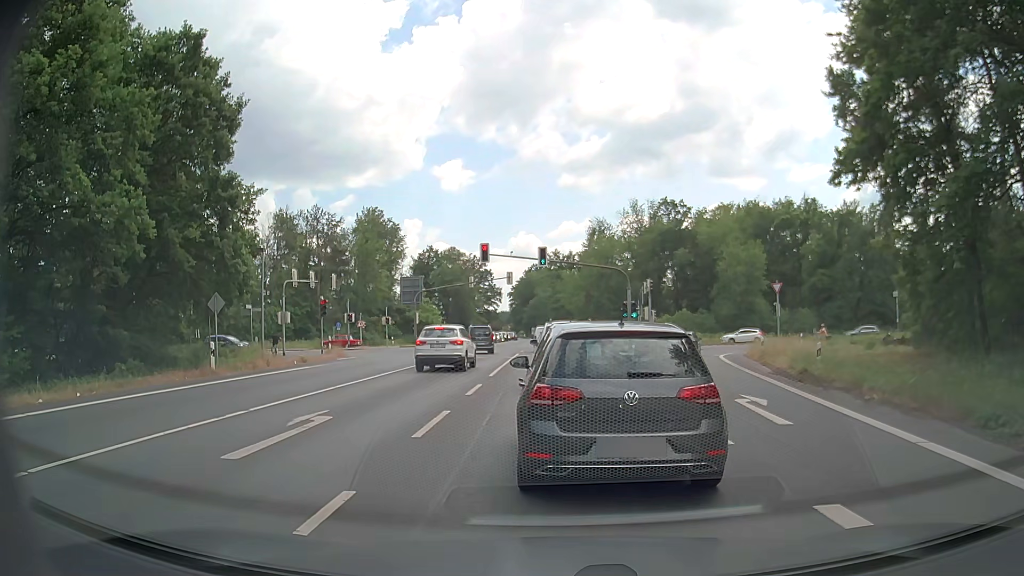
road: primary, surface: asphalt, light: Day
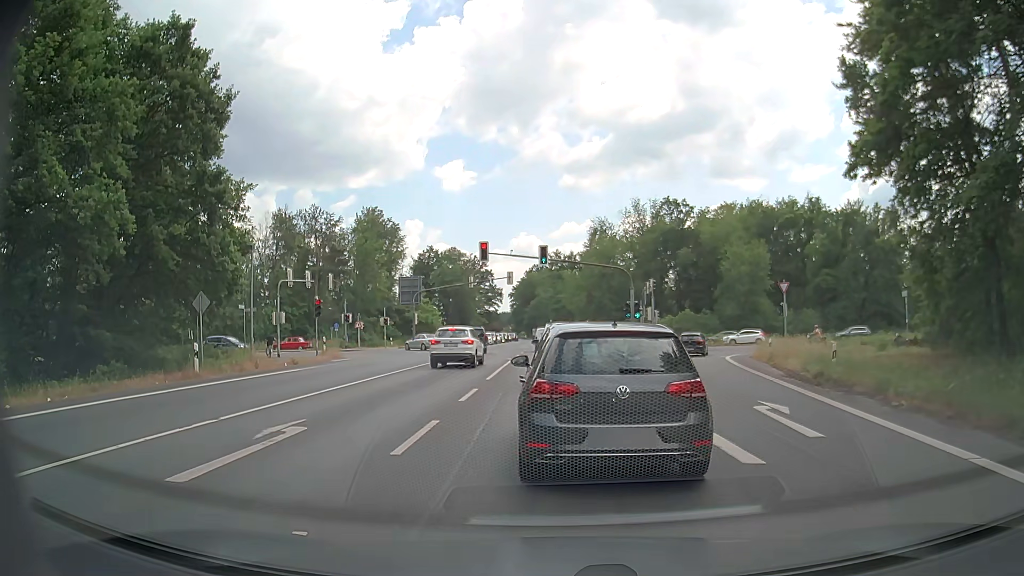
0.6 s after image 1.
(0.0, +1.3) m; +2°
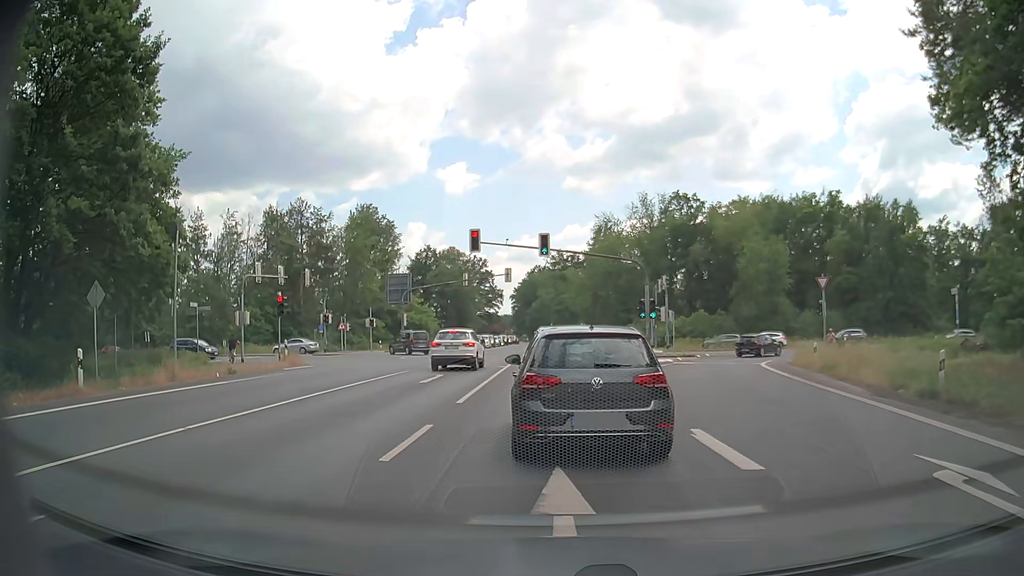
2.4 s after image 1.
(-0.1, +6.7) m; -1°
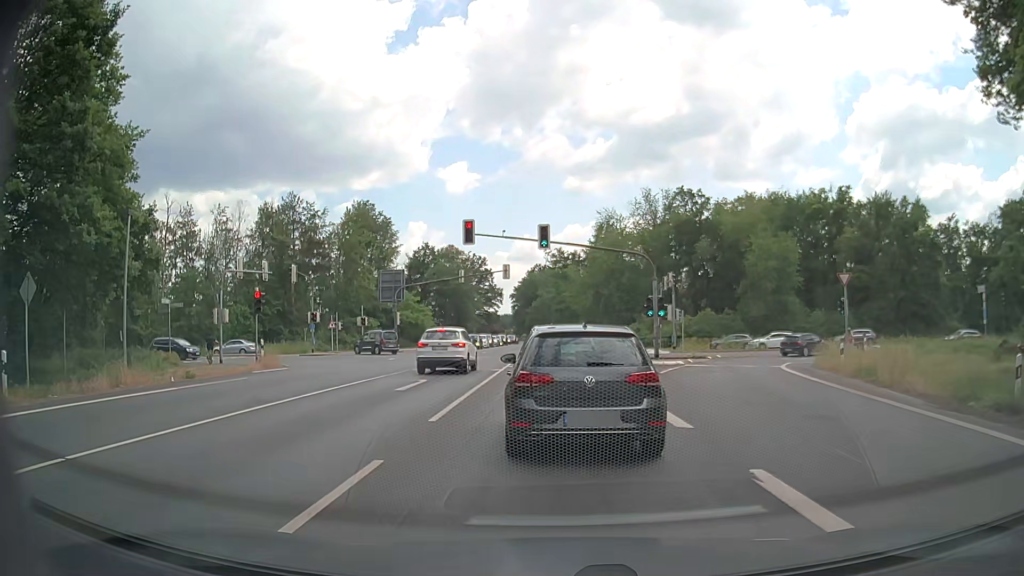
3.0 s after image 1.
(0.0, +3.1) m; 0°
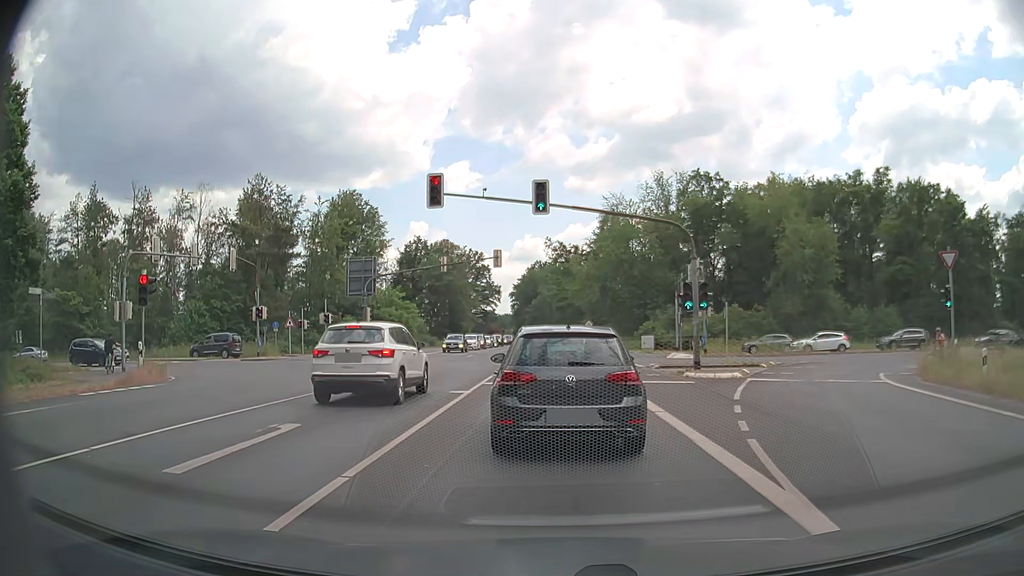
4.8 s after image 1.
(+0.1, +10.5) m; +1°
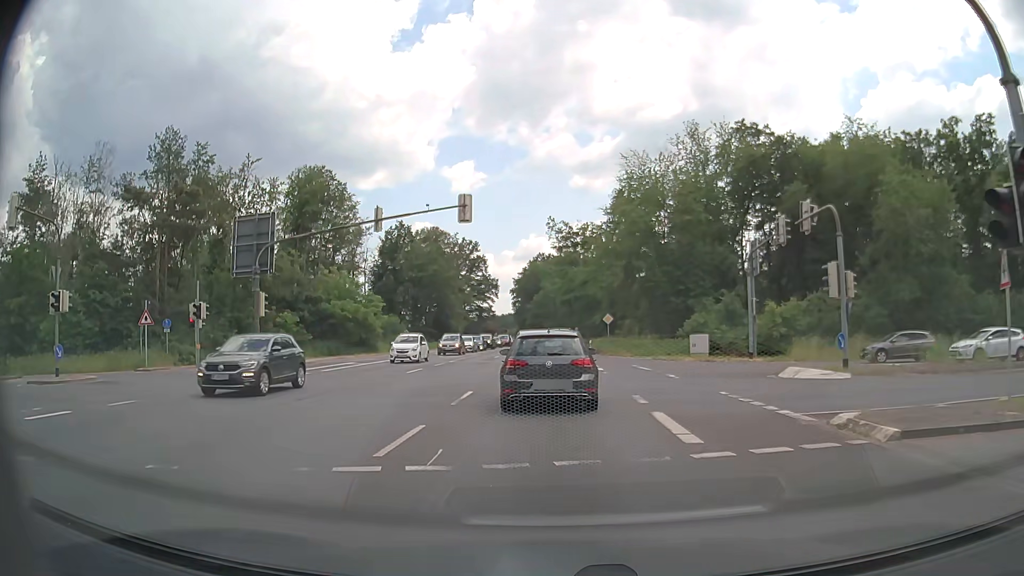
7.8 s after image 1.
(-0.3, +20.5) m; -2°
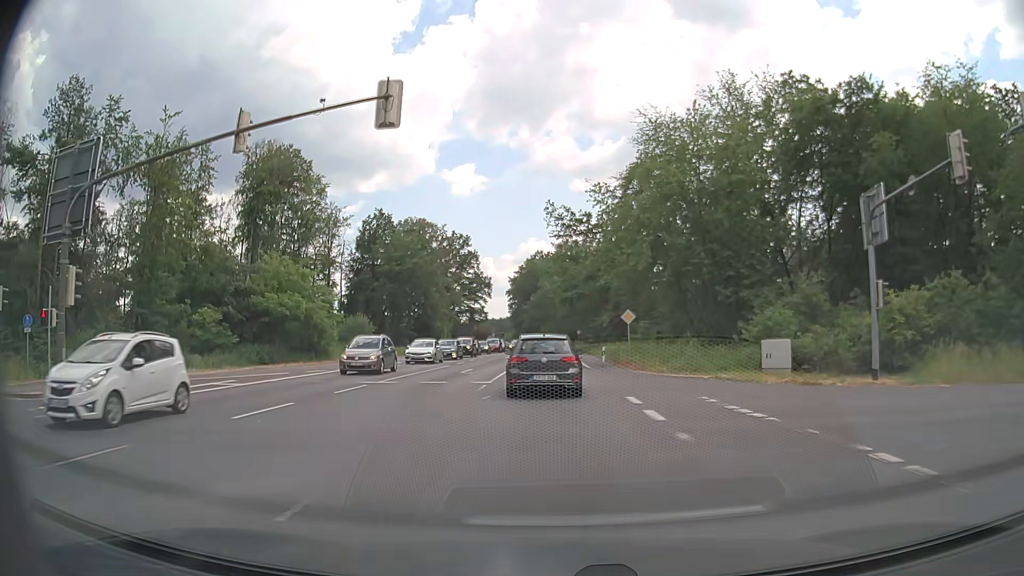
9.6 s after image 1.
(+0.1, +14.9) m; +1°
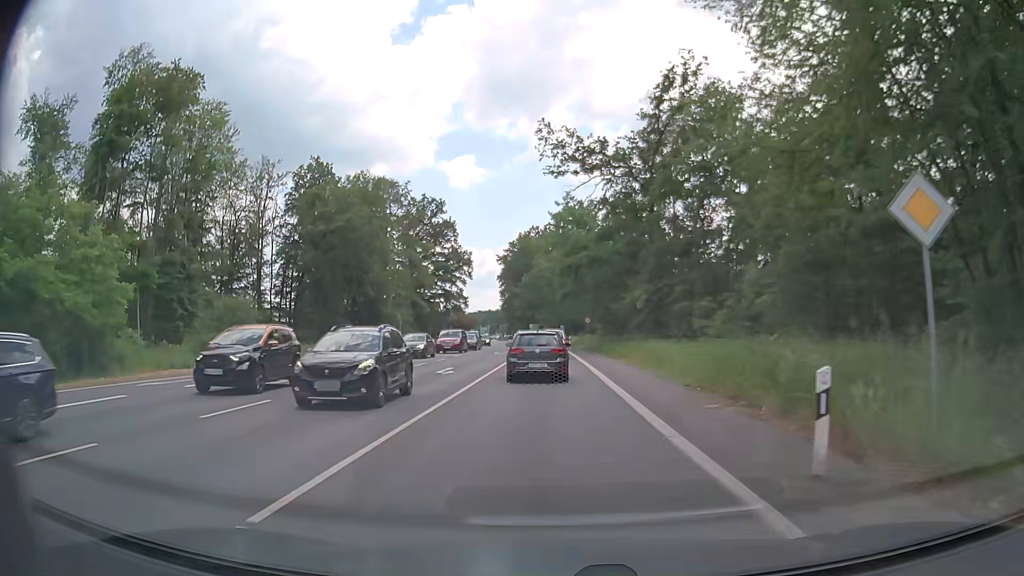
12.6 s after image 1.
(0.0, +30.2) m; 0°
(0, +10) (0, +20) (0, +30) (0, +40) (-1, +50) (-1, +60) (-2, +70) (-2, +80) (-3, +90) (-3, +100) m
